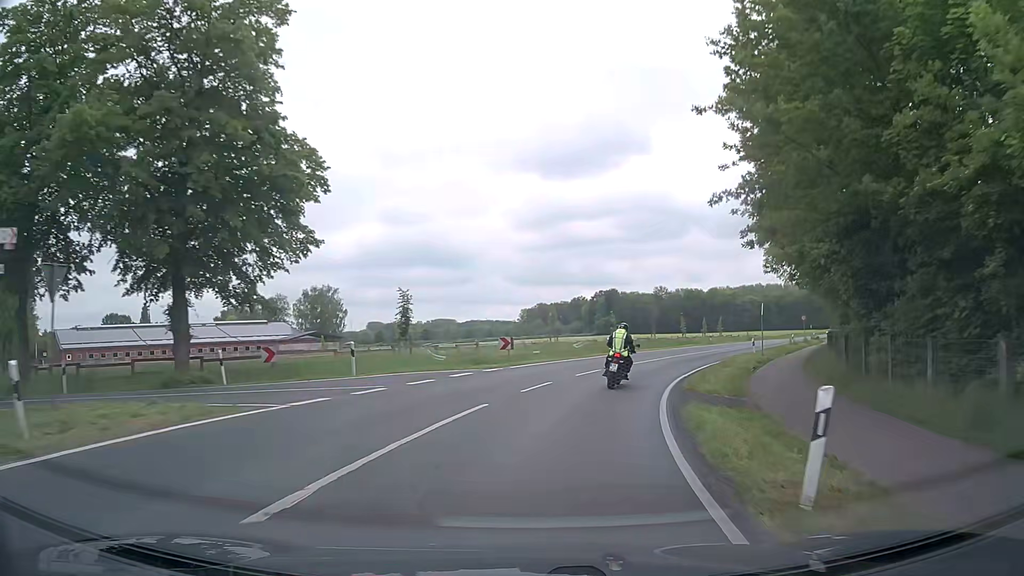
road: secondary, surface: asphalt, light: Day
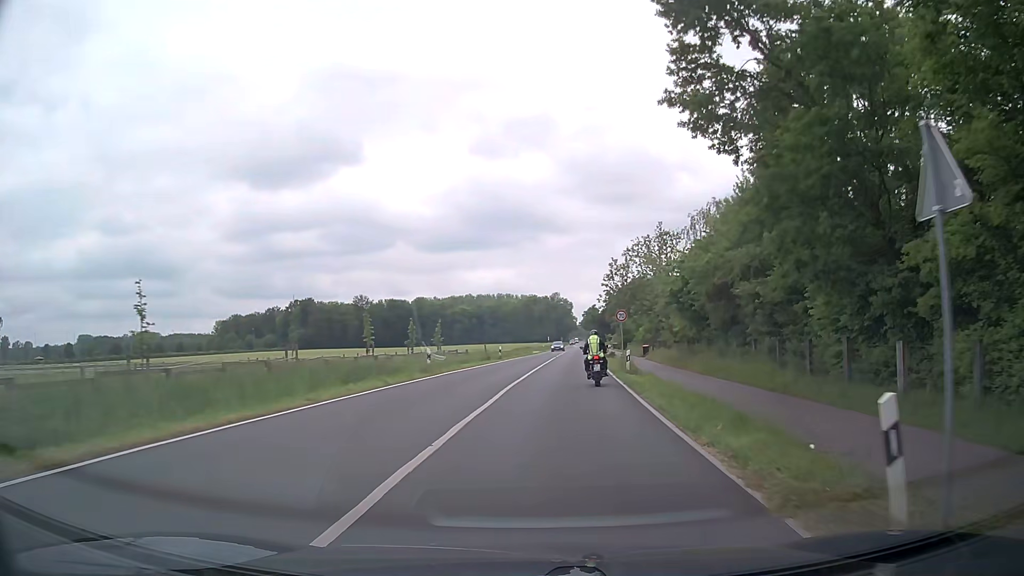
(+8.9, +36.1) m; +25°
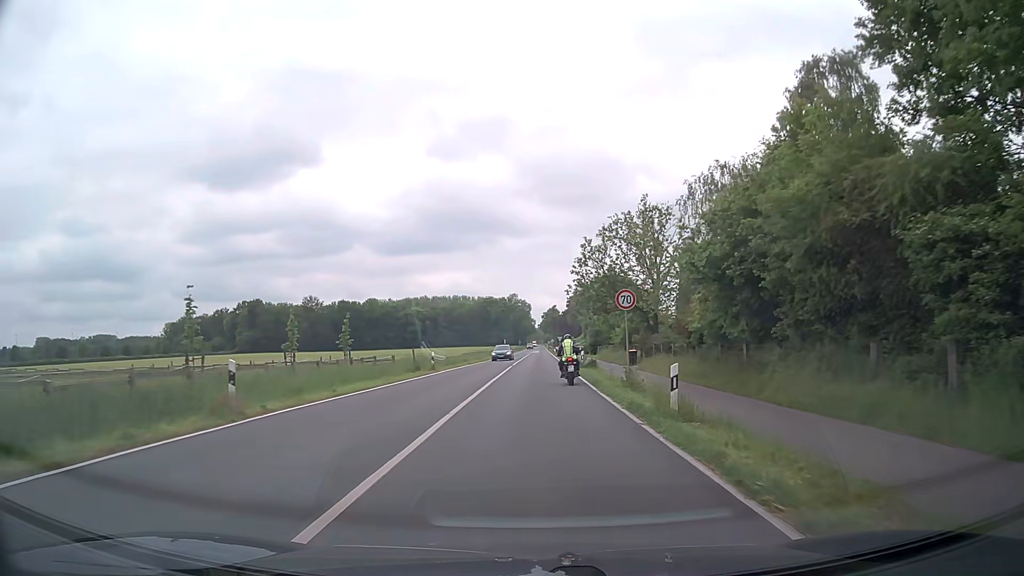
(+0.7, +15.6) m; +4°
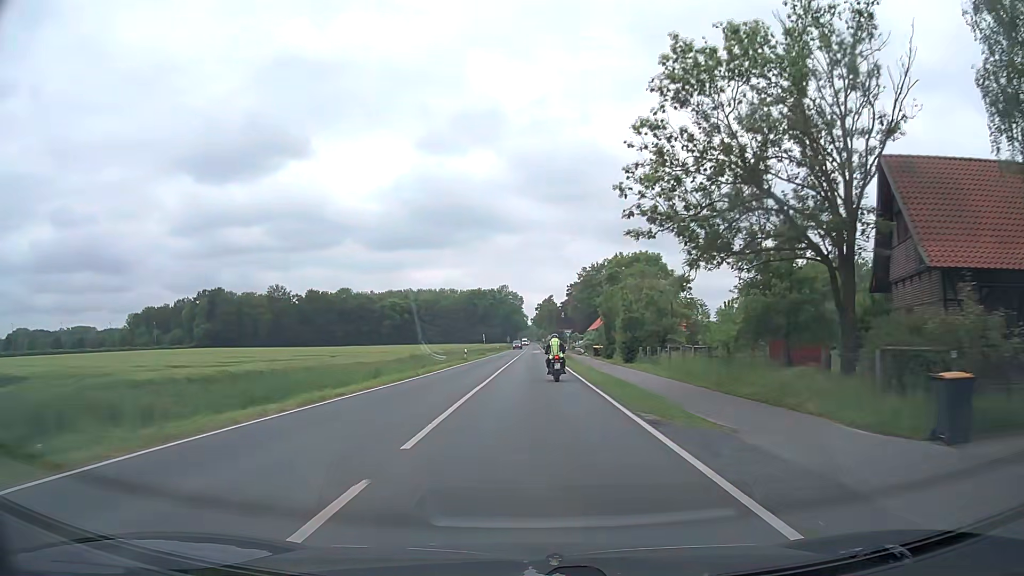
(+0.1, +37.3) m; 0°
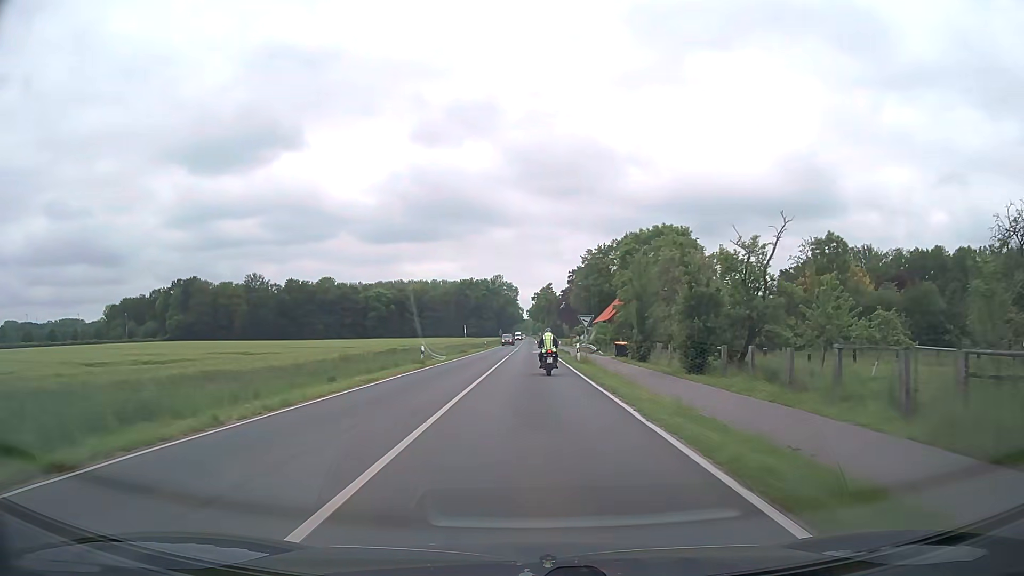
(0.0, +20.6) m; 0°
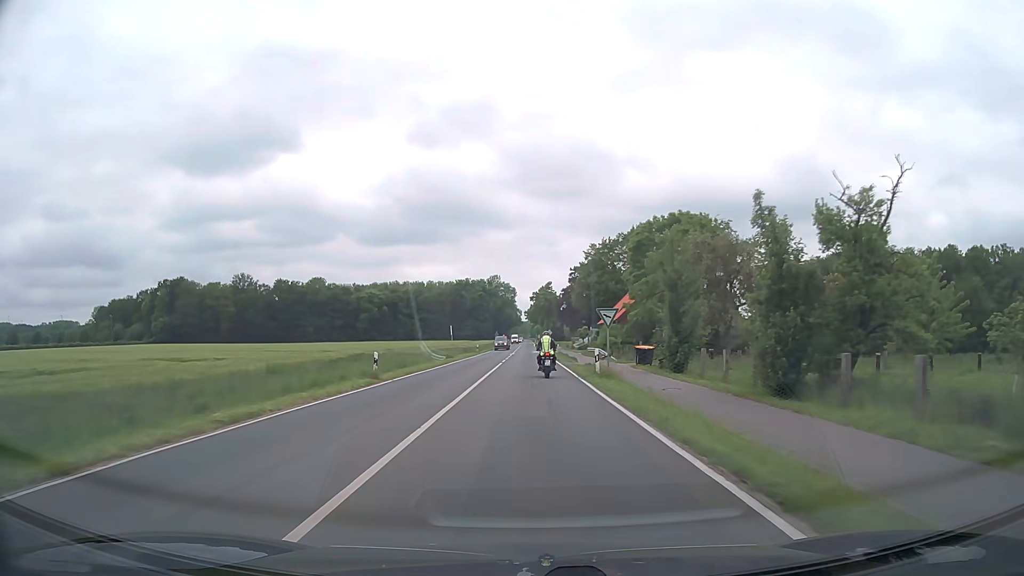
(0.0, +10.4) m; 0°
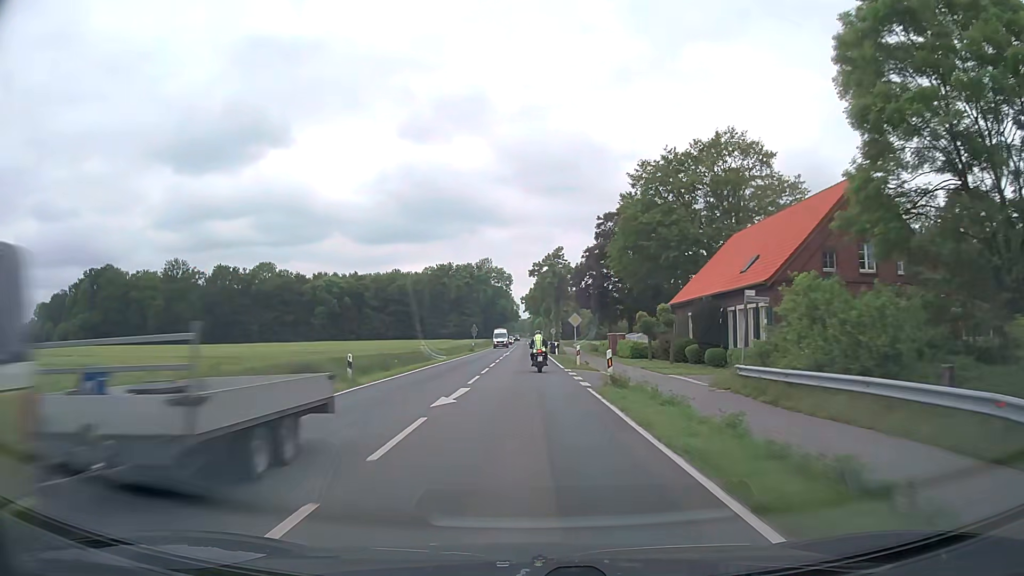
(0.0, +53.2) m; 0°
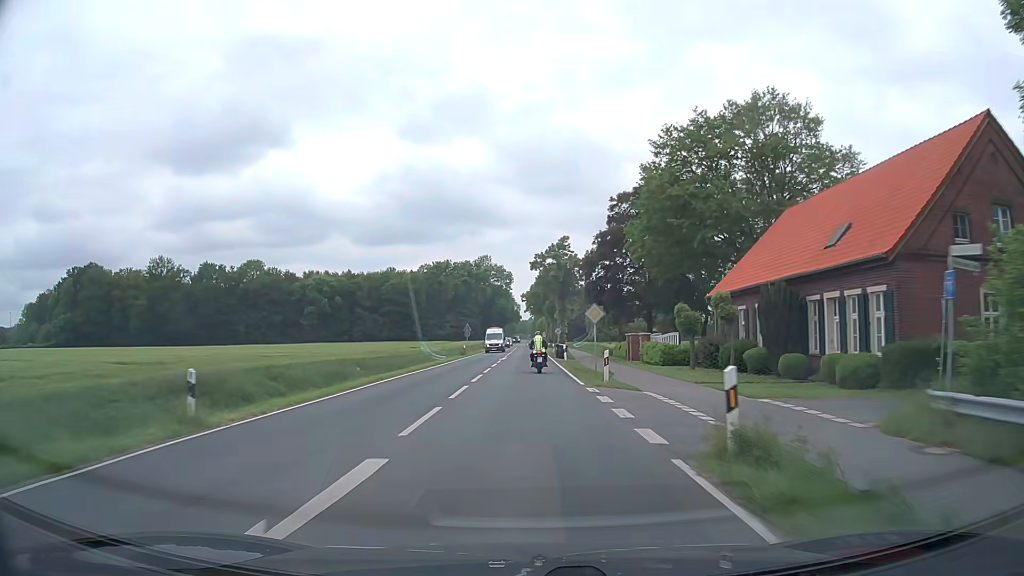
(0.0, +10.9) m; 0°
(0, +10) (0, +20) (0, +30) (0, +40) (0, +50) (0, +60) (0, +70) (0, +80) (0, +90) (0, +100) m
